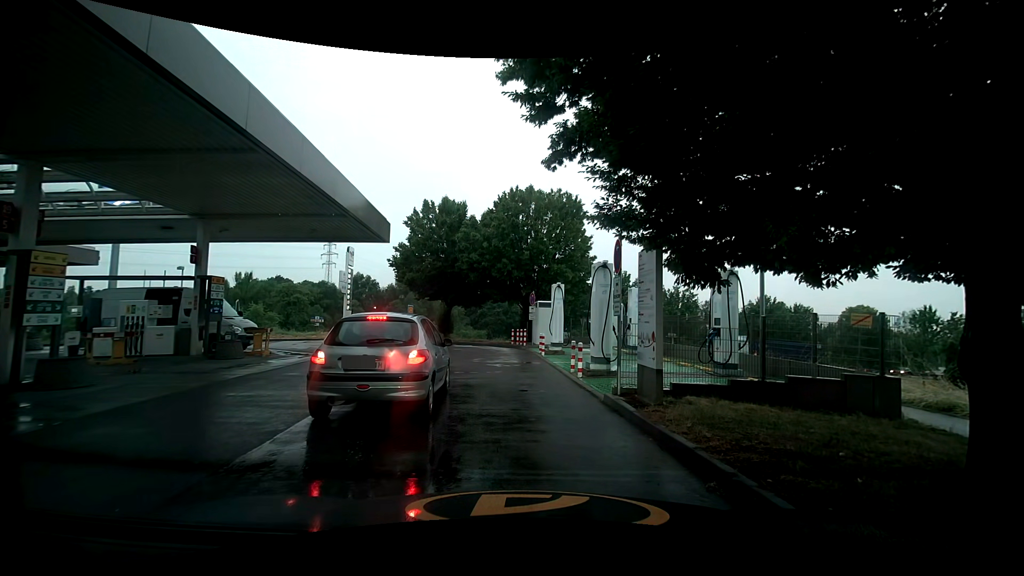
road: service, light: Day
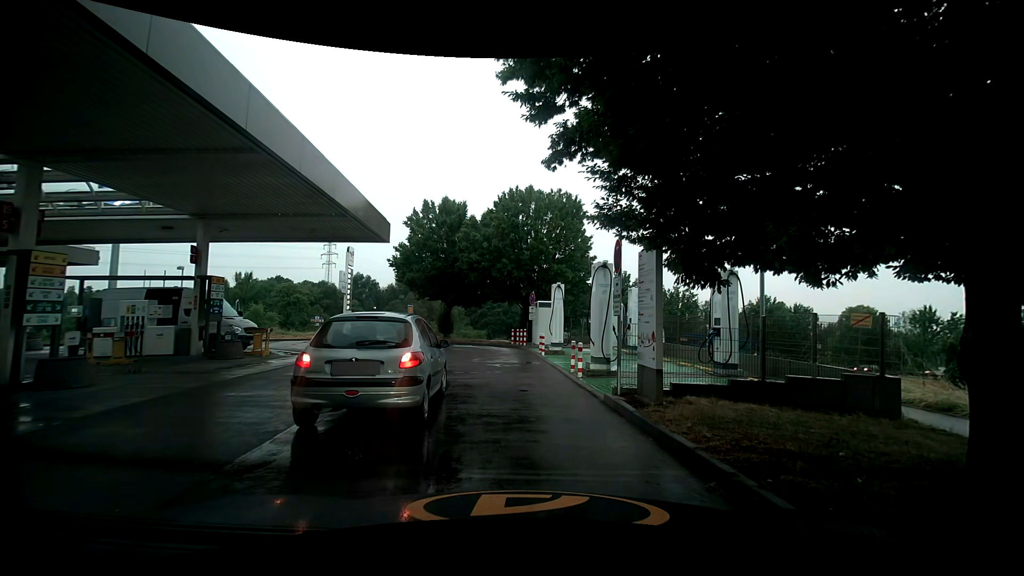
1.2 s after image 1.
(0.0, 0.0) m; 0°
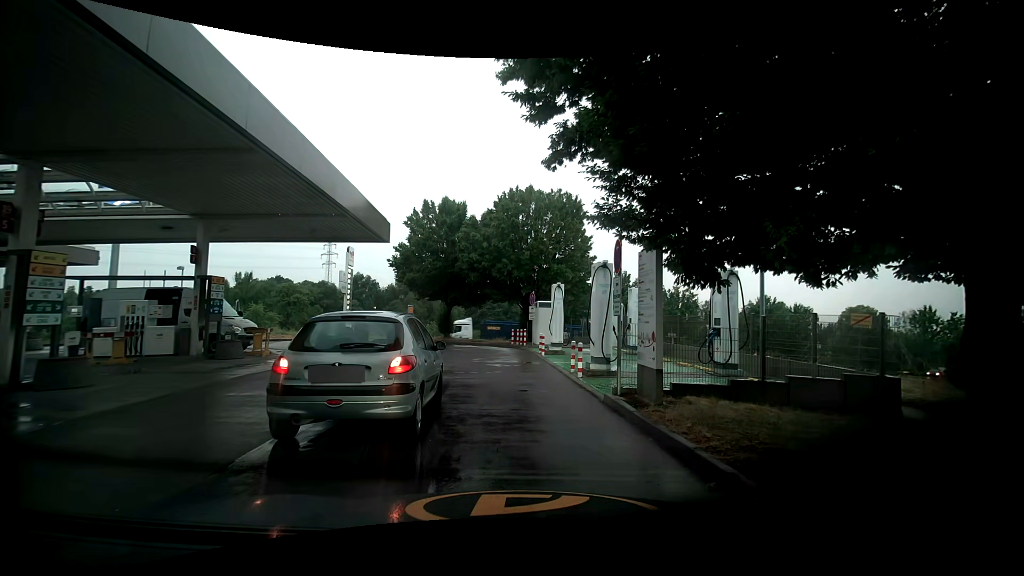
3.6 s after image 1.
(0.0, 0.0) m; 0°
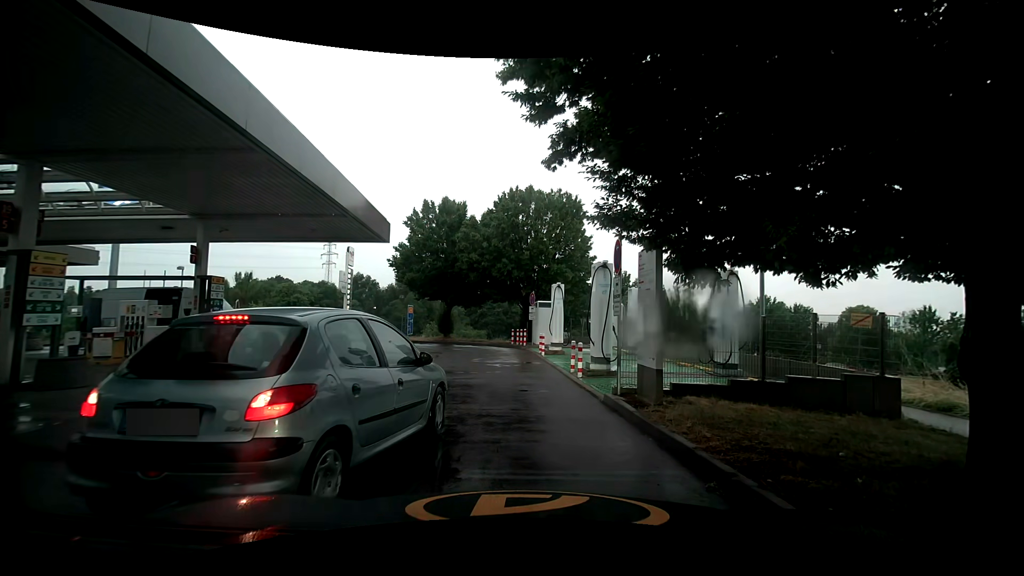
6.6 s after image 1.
(0.0, 0.0) m; 0°
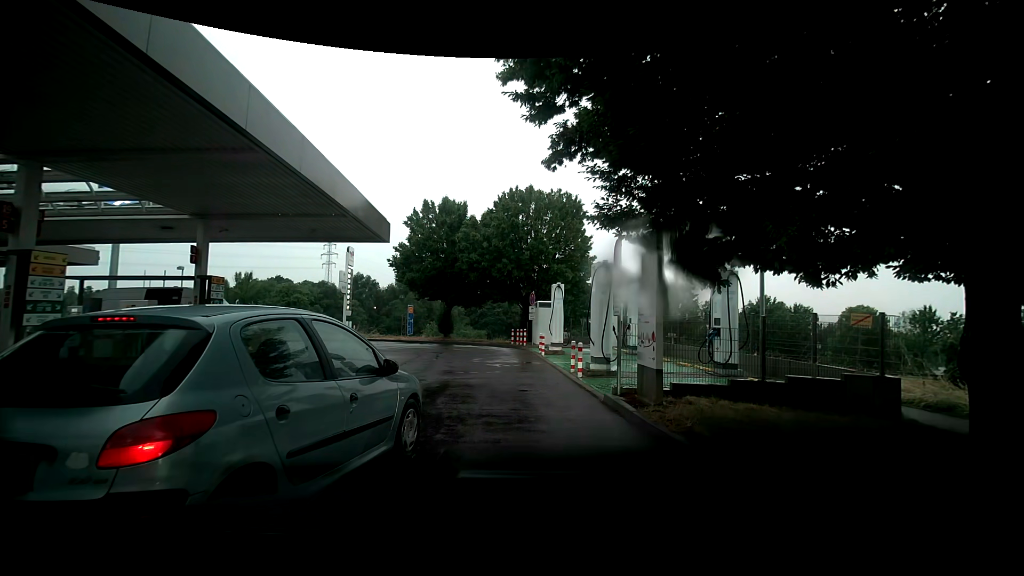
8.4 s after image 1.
(0.0, 0.0) m; 0°
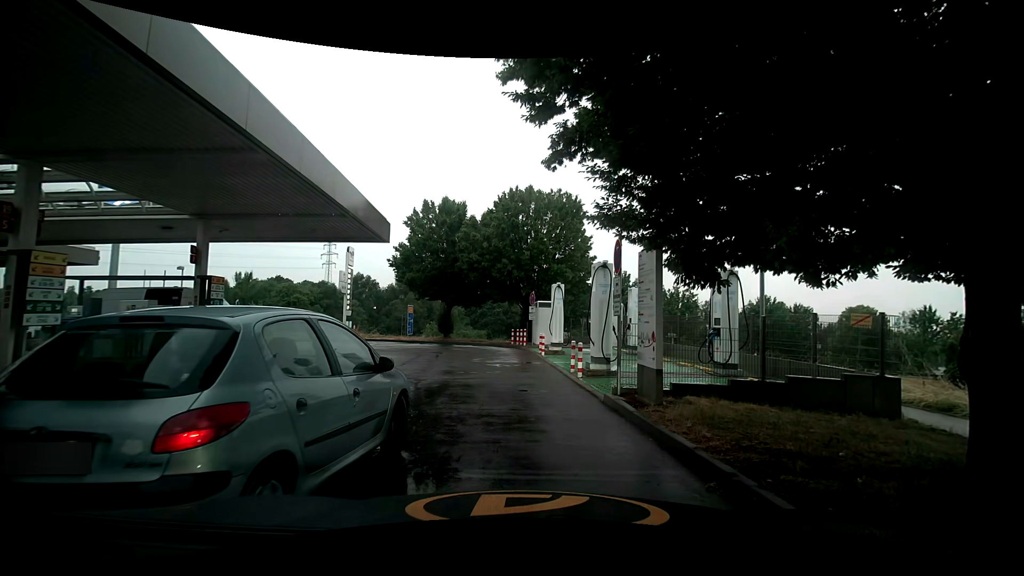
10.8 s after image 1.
(0.0, 0.0) m; 0°
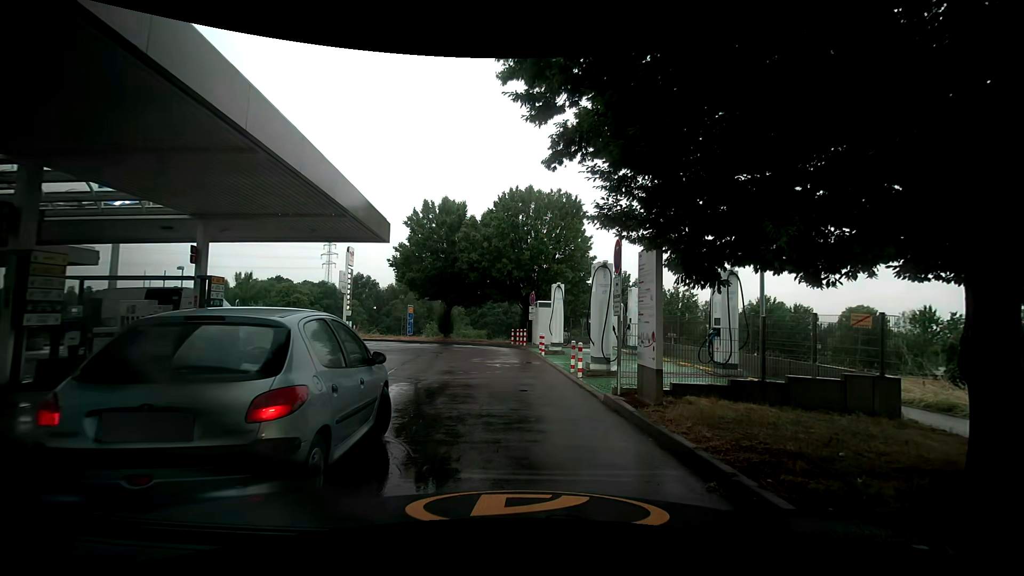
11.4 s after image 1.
(0.0, 0.0) m; 0°
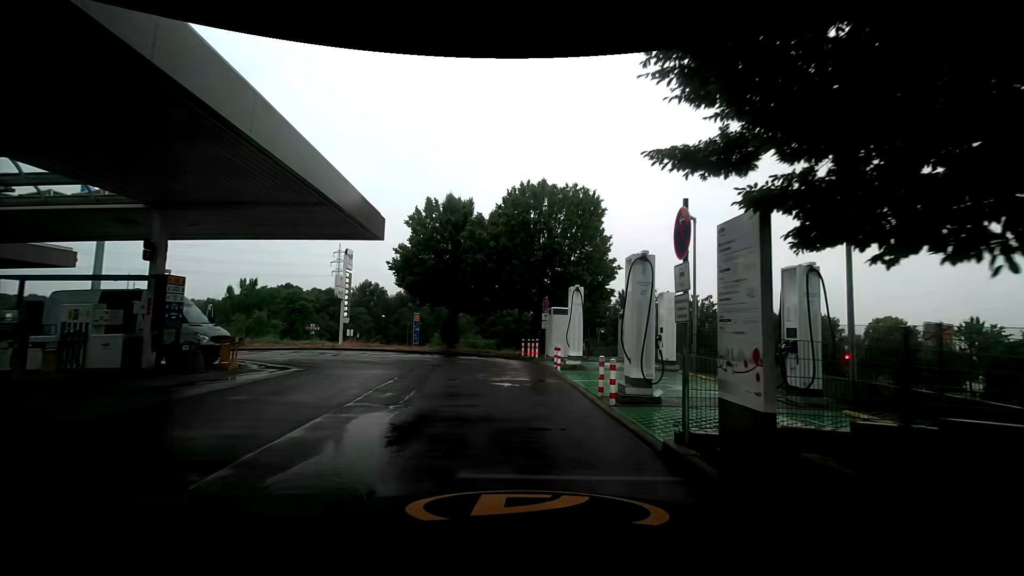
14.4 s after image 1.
(-0.1, +3.0) m; -3°
